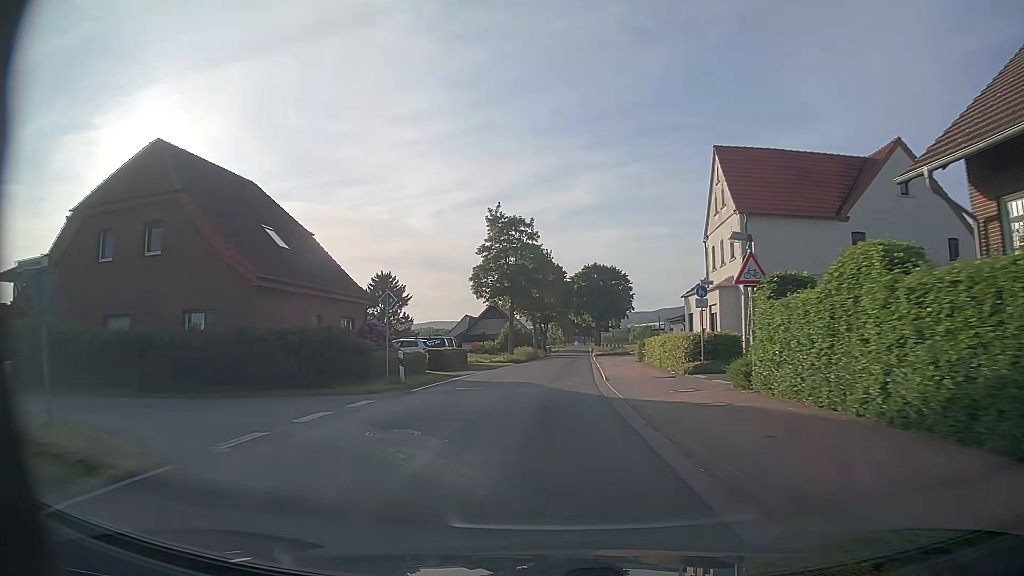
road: tertiary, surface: asphalt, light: Day
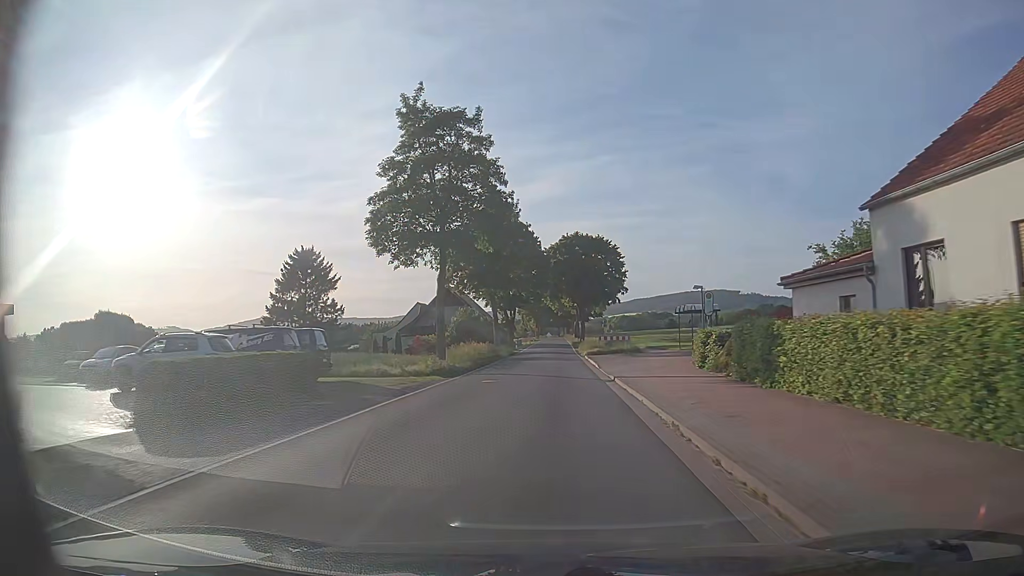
(+0.4, +25.7) m; +2°
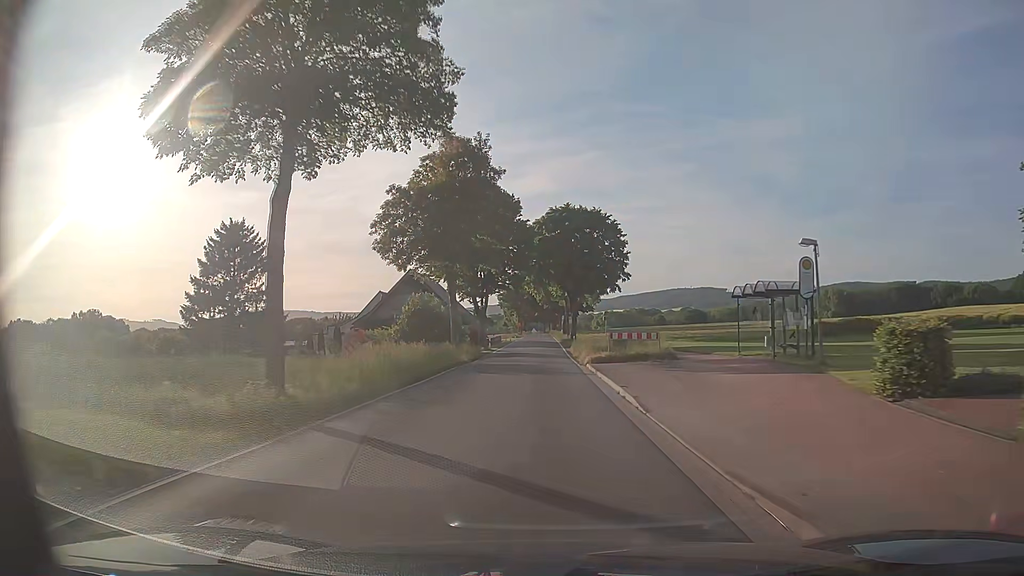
(+0.2, +17.2) m; +2°
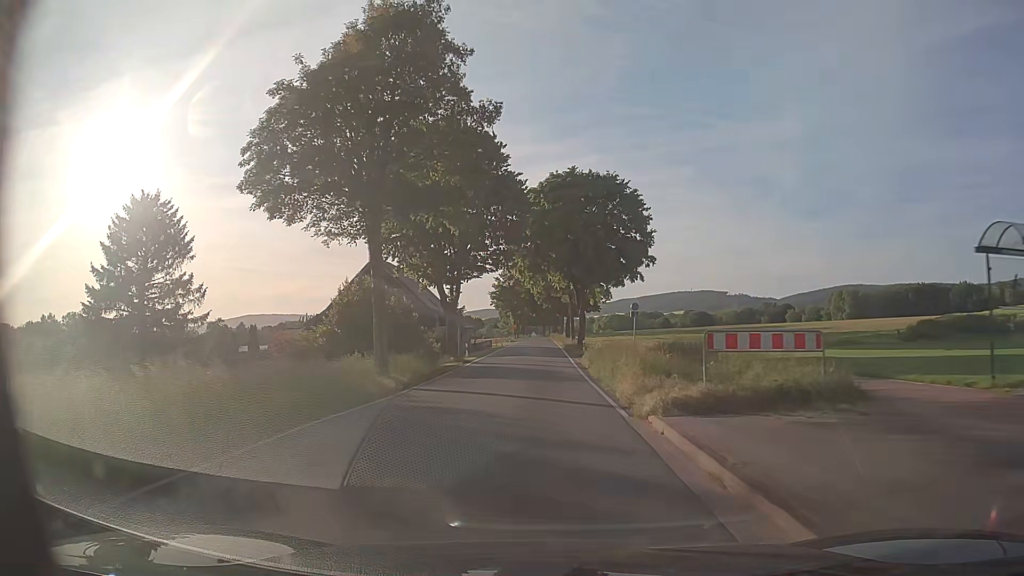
(0.0, +17.4) m; 0°
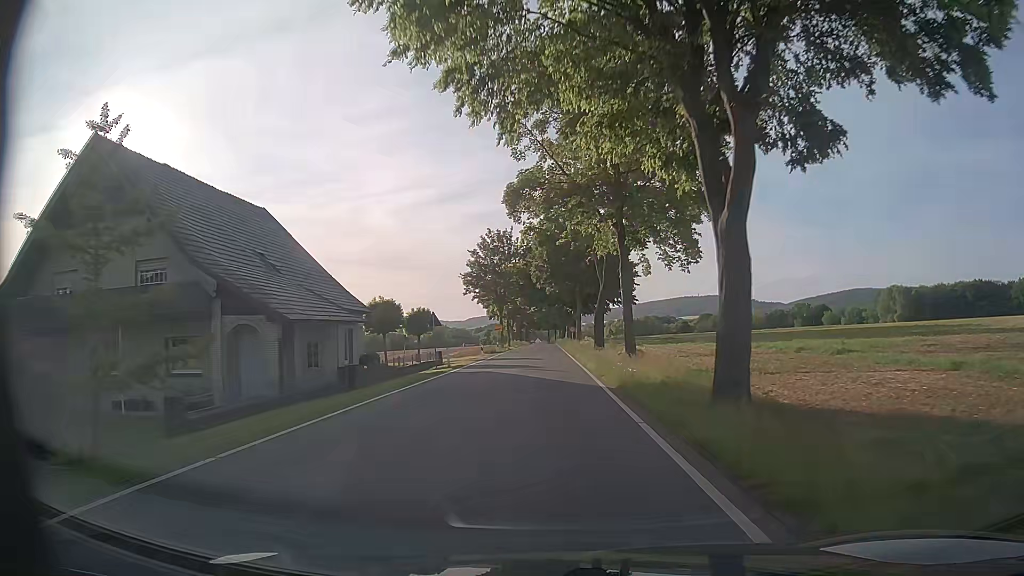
(0.0, +44.7) m; 0°
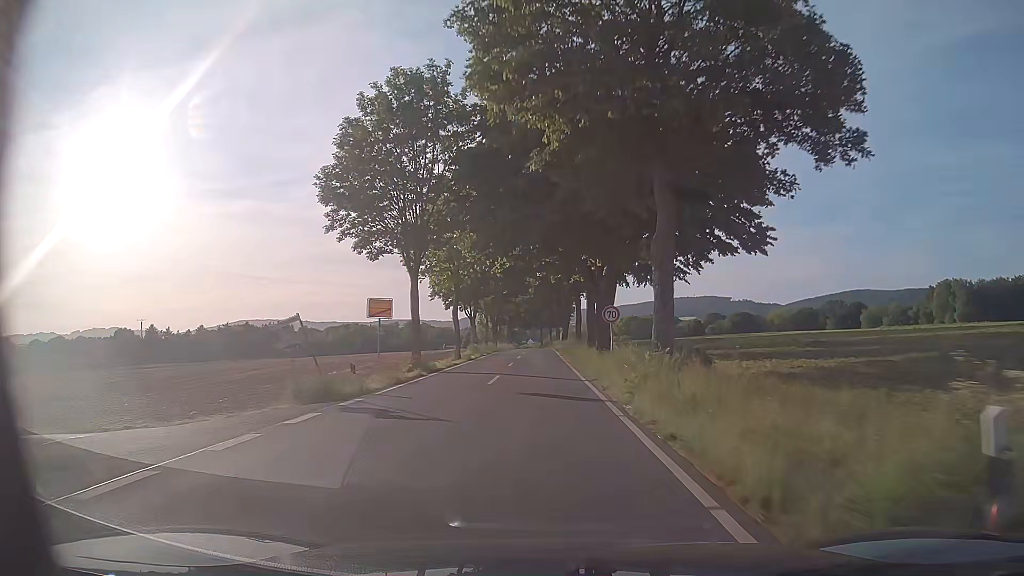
(+0.2, +48.9) m; +1°
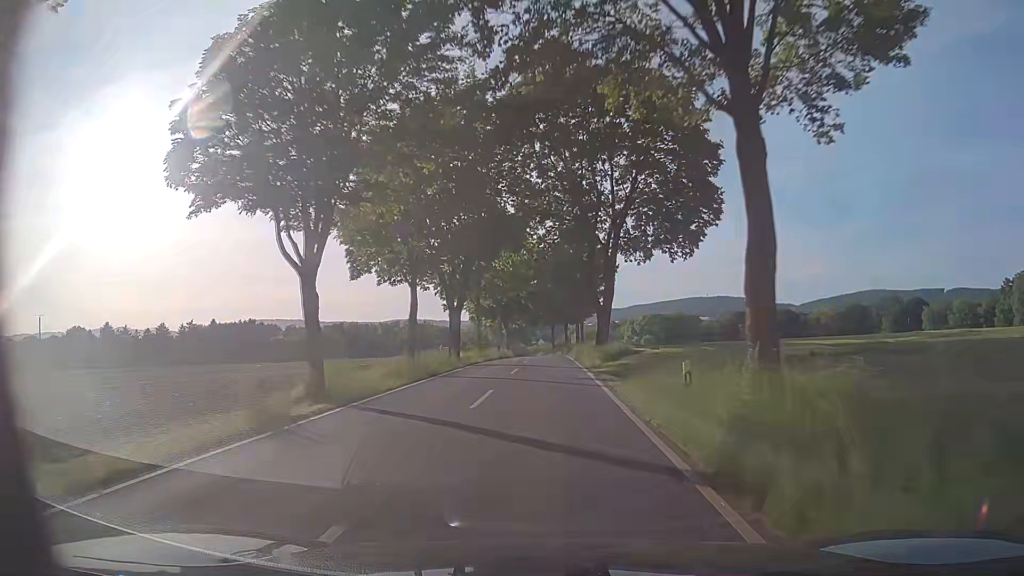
(-0.4, +42.6) m; -1°
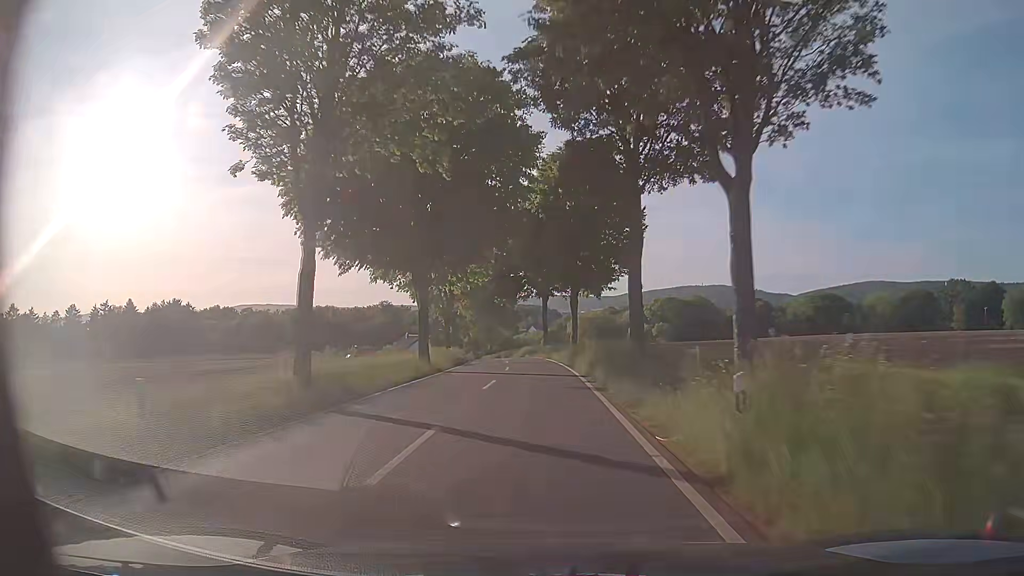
(+0.3, +54.4) m; +1°
(0, +10) (0, +20) (-1, +30) (-1, +40) (-2, +50) (-3, +60) (-4, +70) (-6, +80) (-7, +90) (-9, +99) m
